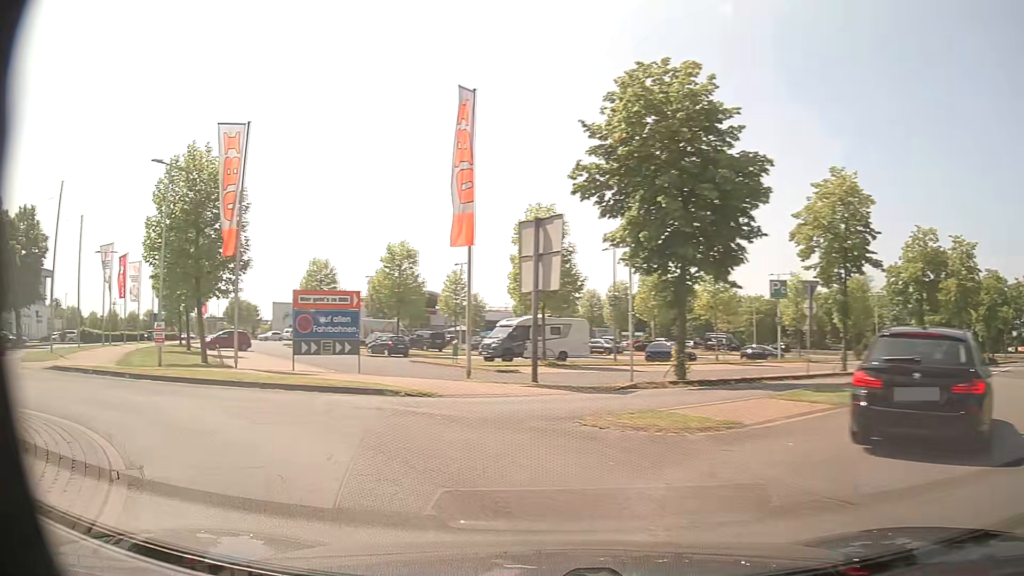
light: Day
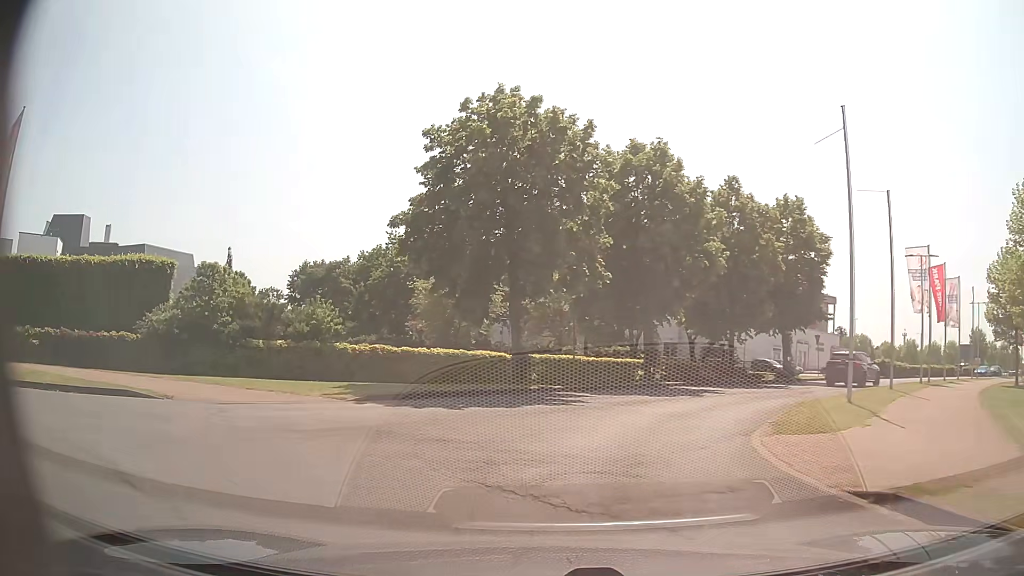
(-9.3, +12.1) m; -71°
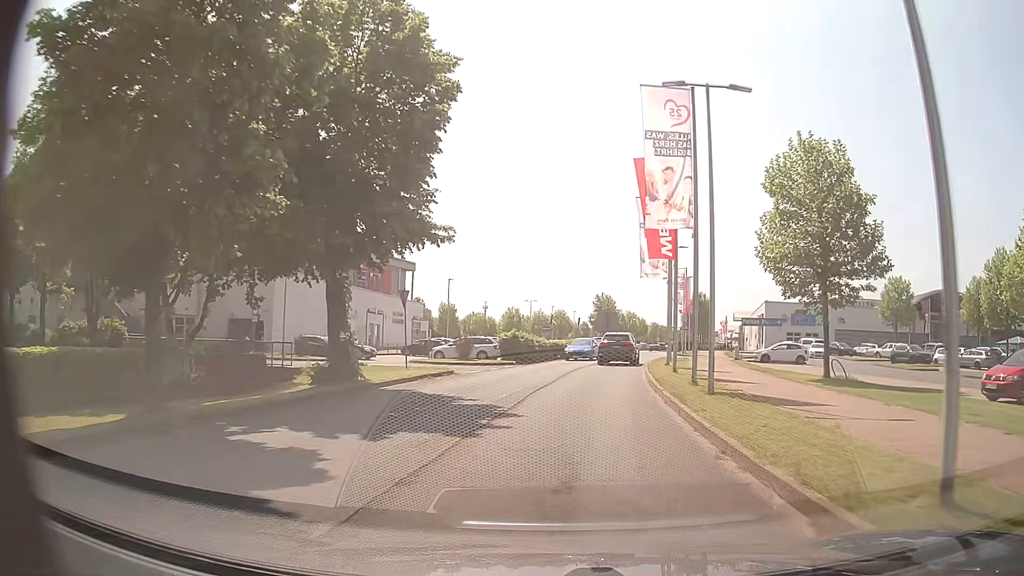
(+7.8, +23.3) m; +36°
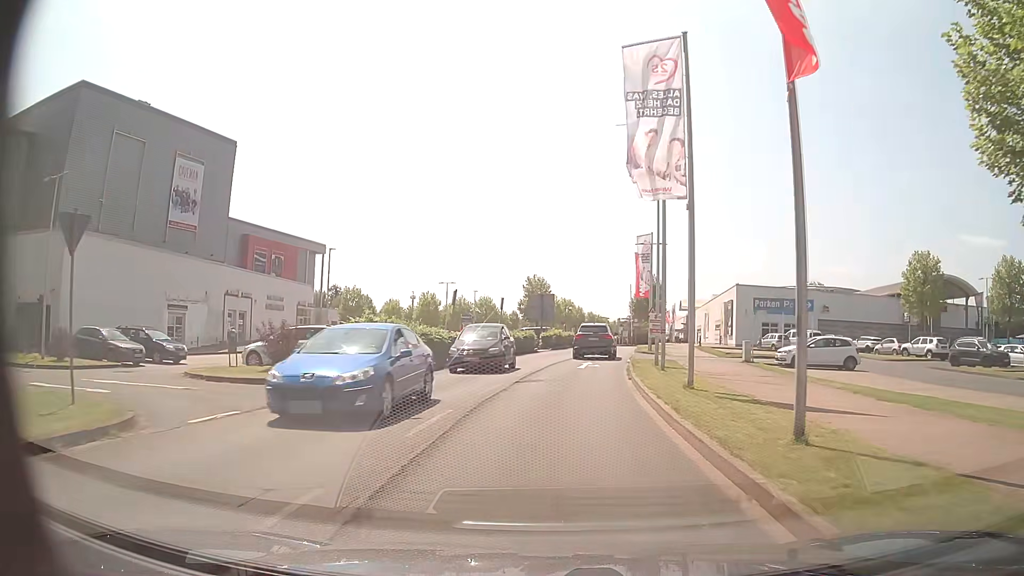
(+1.0, +17.7) m; +6°
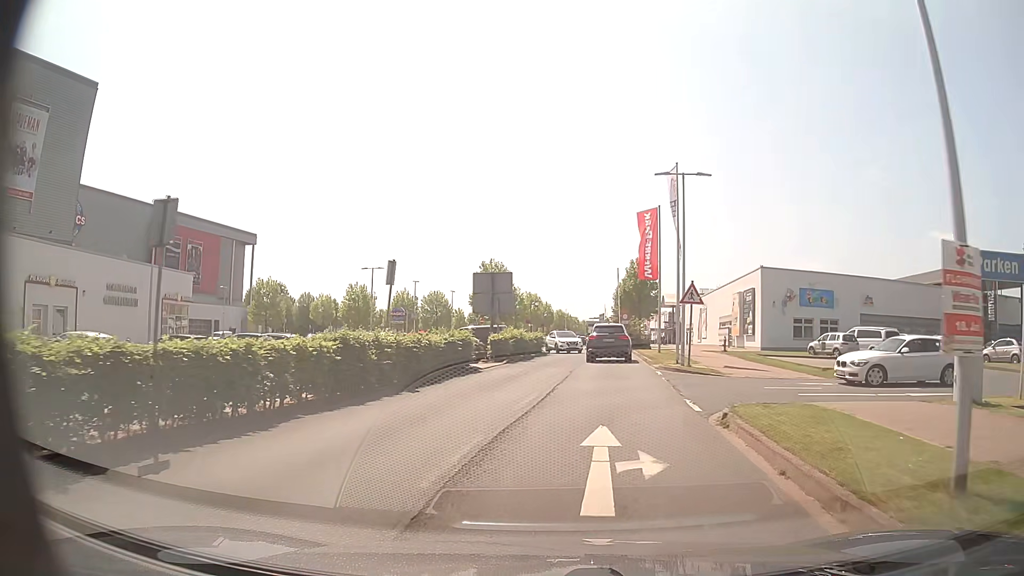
(+0.5, +19.6) m; +3°
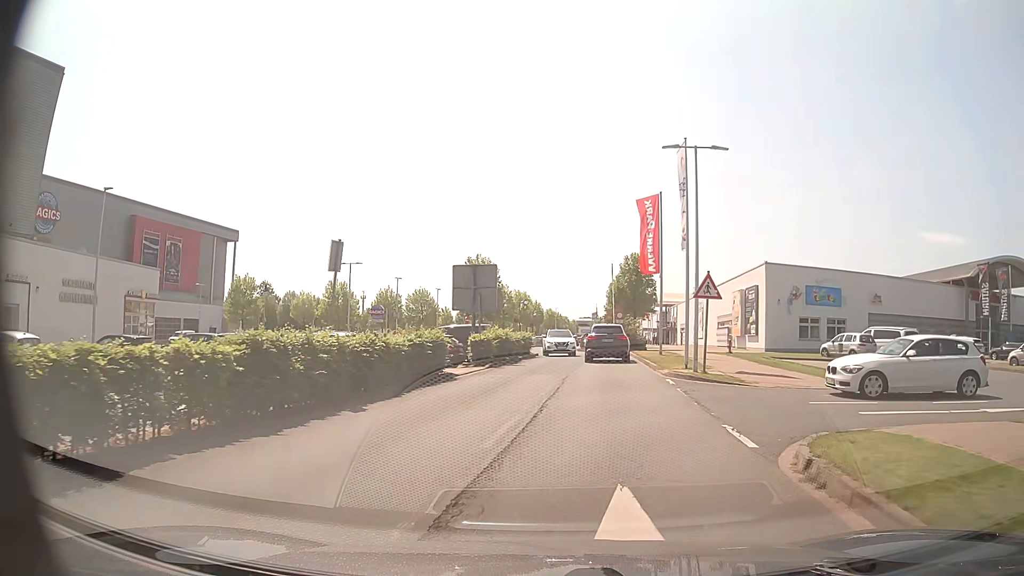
(0.0, +3.7) m; +1°
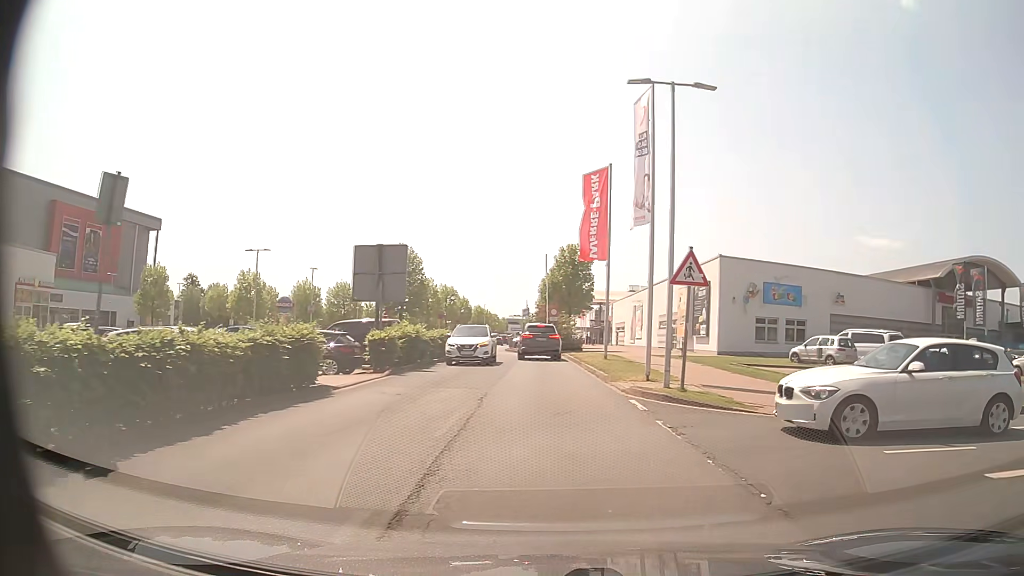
(+0.1, +5.6) m; +5°
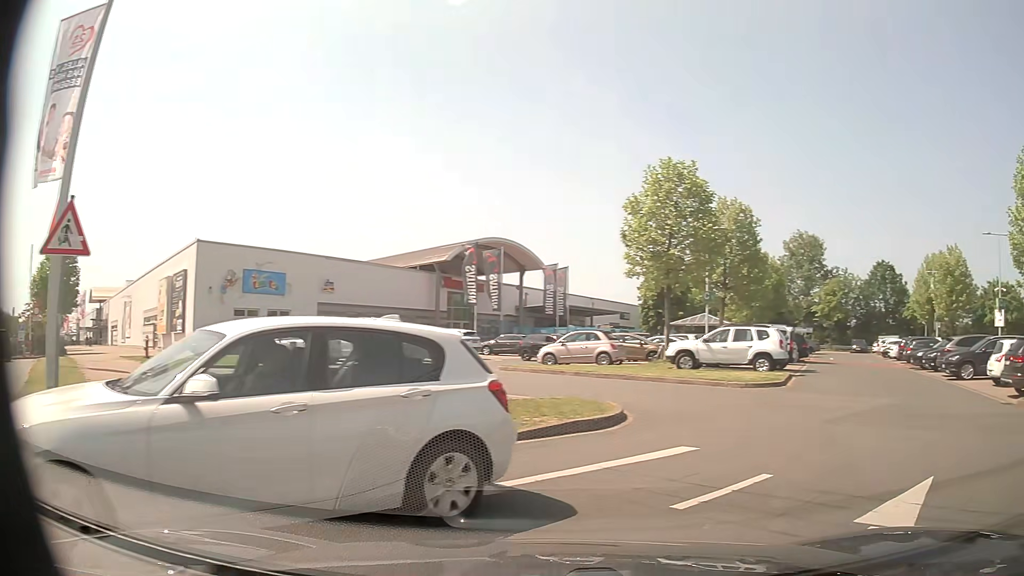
(+1.5, +4.9) m; +41°
